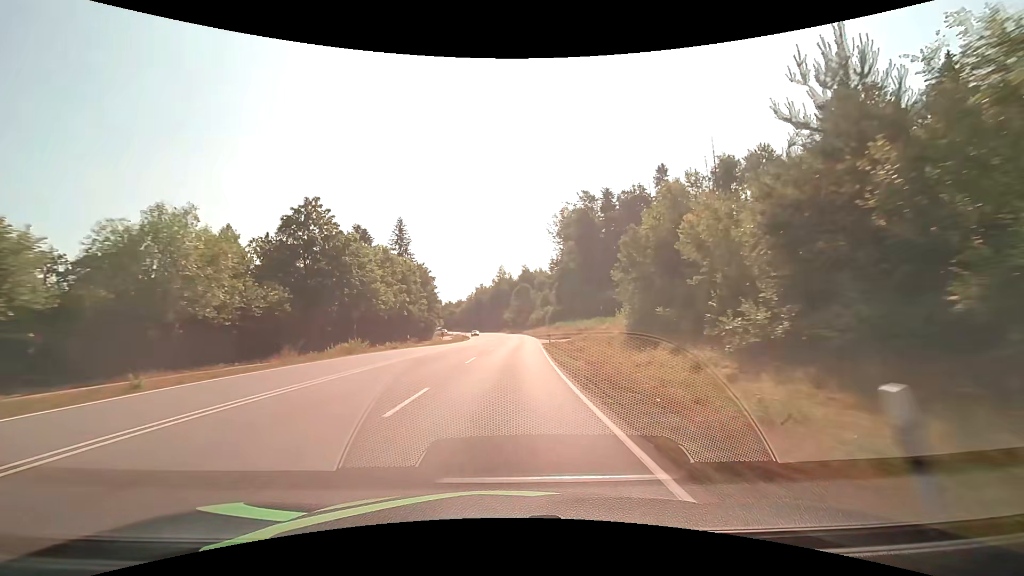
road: secondary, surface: asphalt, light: Day
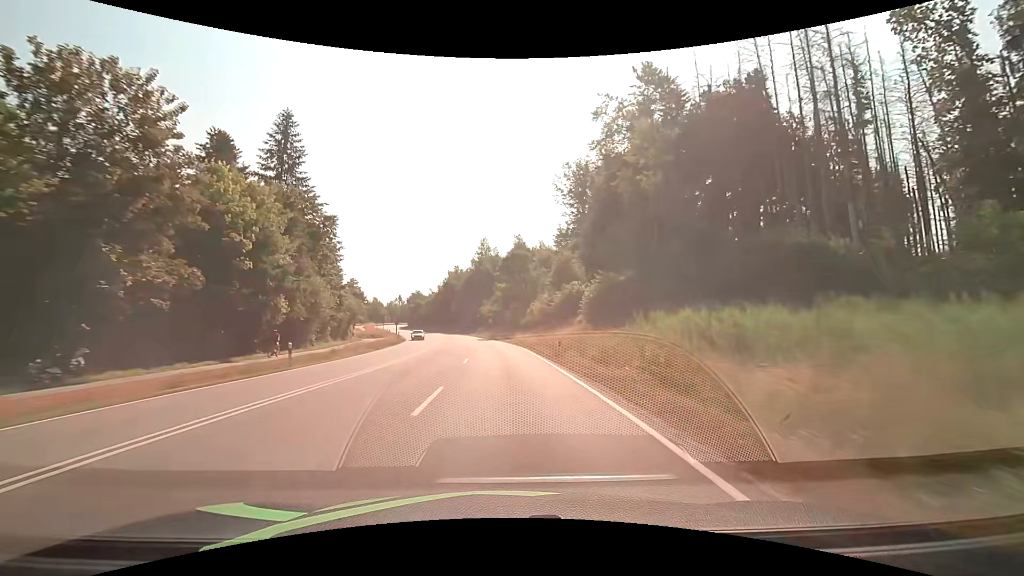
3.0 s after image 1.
(+1.6, +60.3) m; +2°
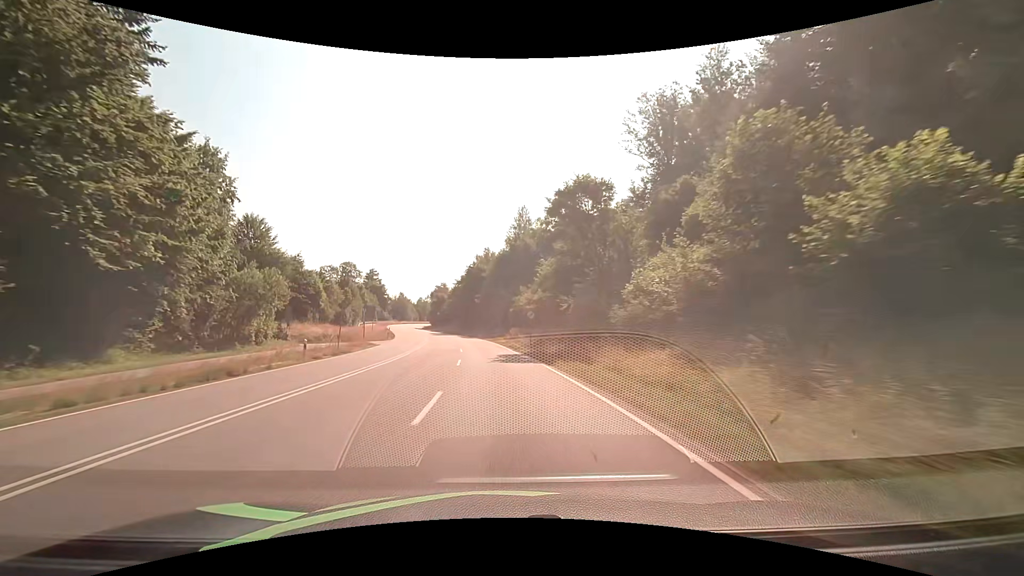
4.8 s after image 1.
(-1.3, +36.7) m; -4°
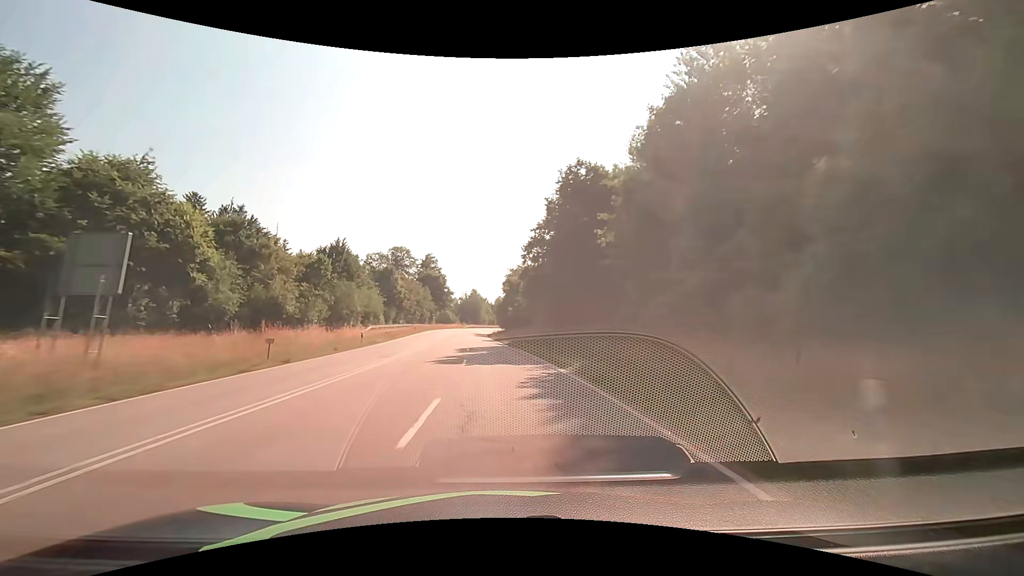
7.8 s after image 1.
(-5.5, +61.5) m; -10°
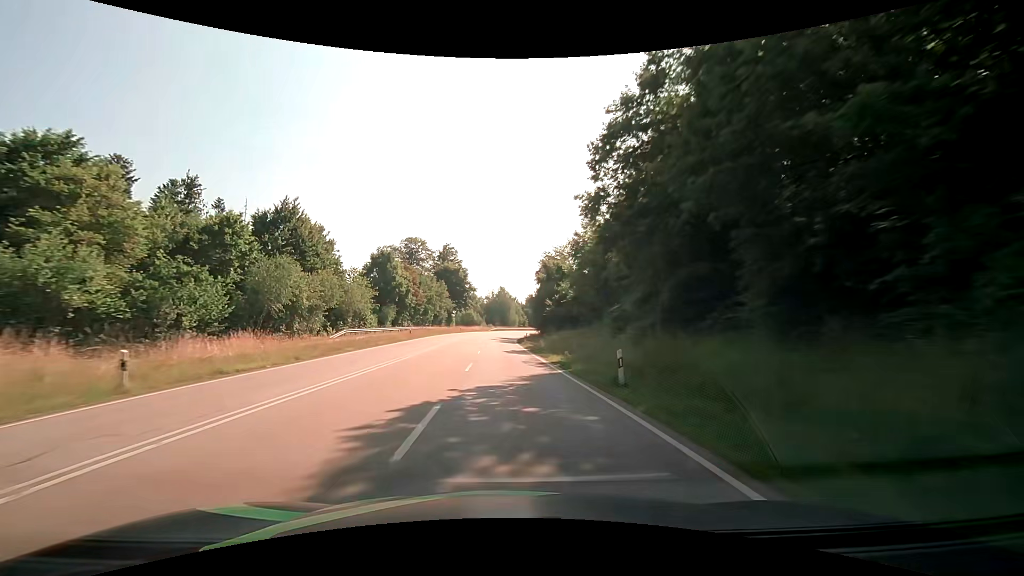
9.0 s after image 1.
(-0.8, +25.3) m; -3°
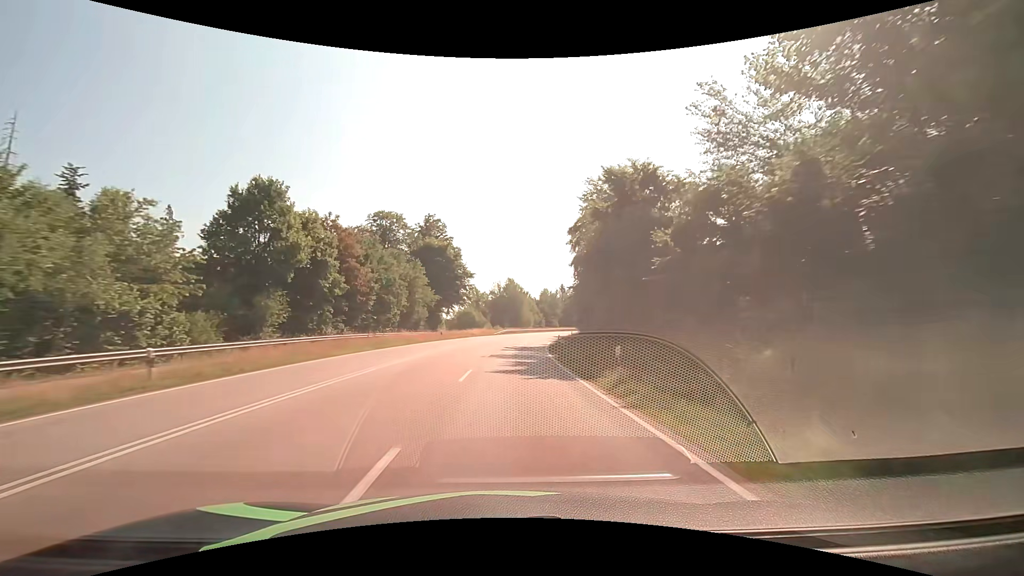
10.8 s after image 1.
(-1.0, +39.6) m; -2°
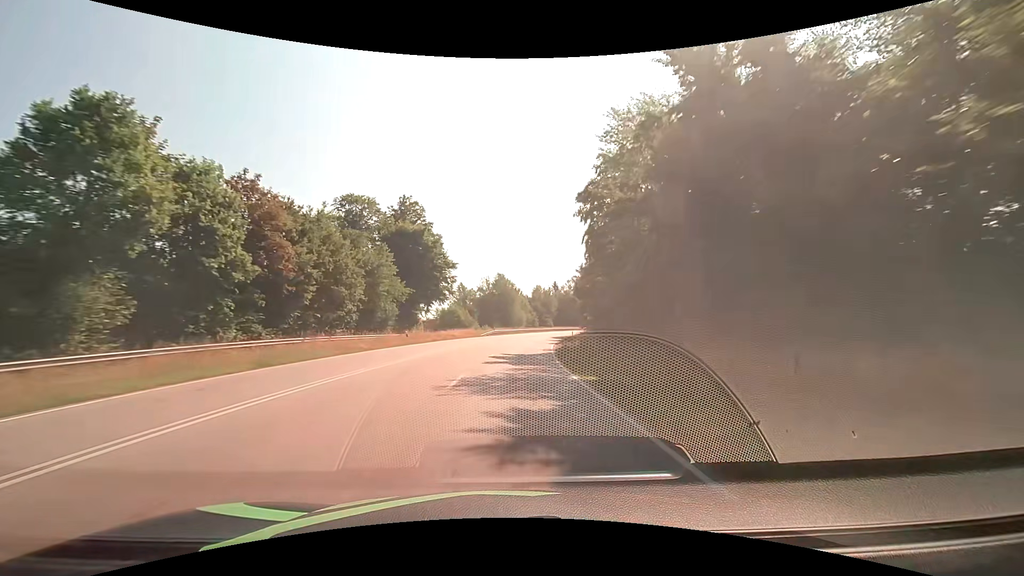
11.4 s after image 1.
(+0.1, +13.6) m; +1°
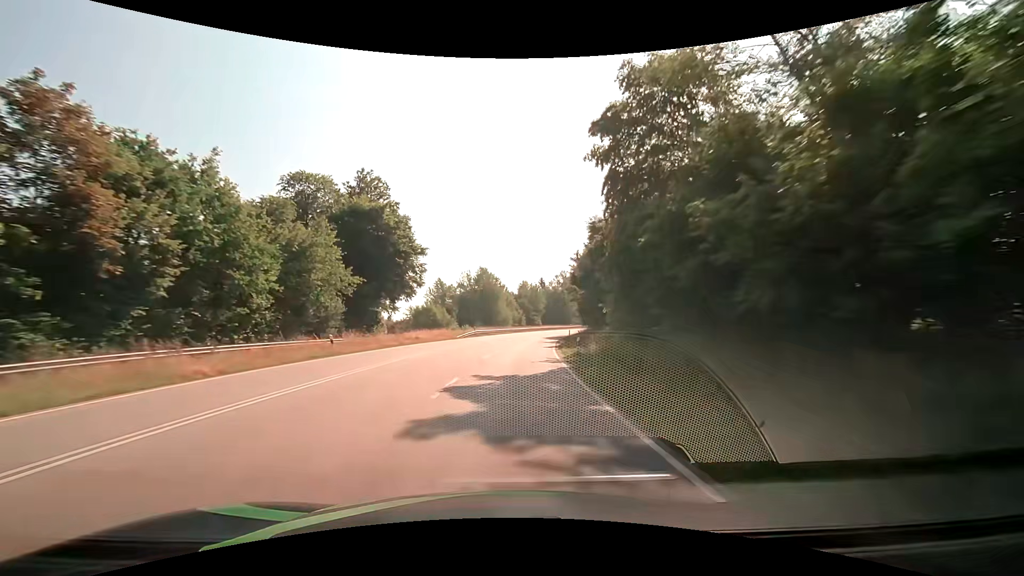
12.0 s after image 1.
(+0.2, +13.7) m; +1°
(0, +10) (+1, +20) (+1, +30) (+2, +40) (+3, +50) (+5, +60) (+6, +70) (+8, +79) (+11, +89) (+13, +99) m
